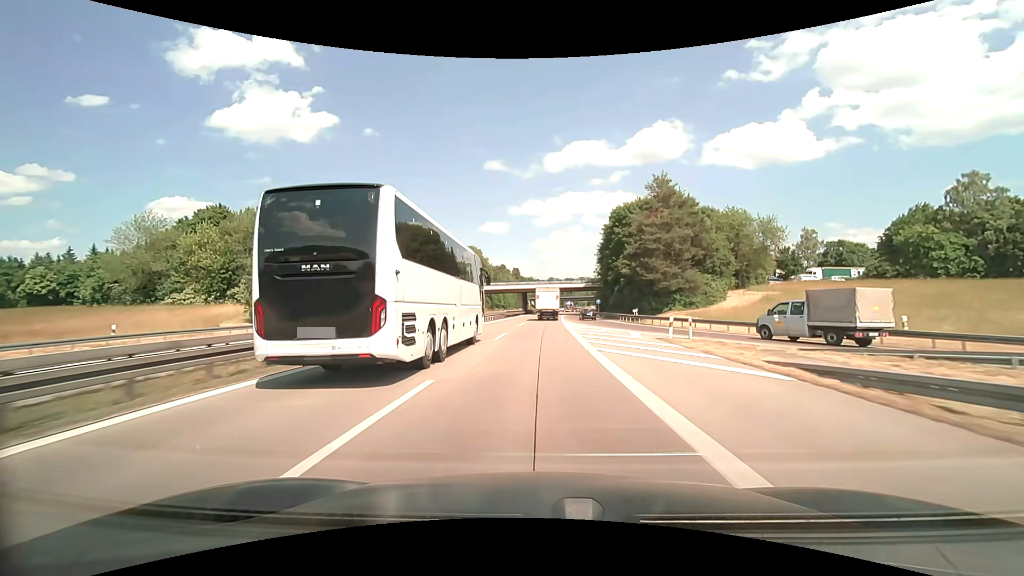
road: motorway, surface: asphalt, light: Day
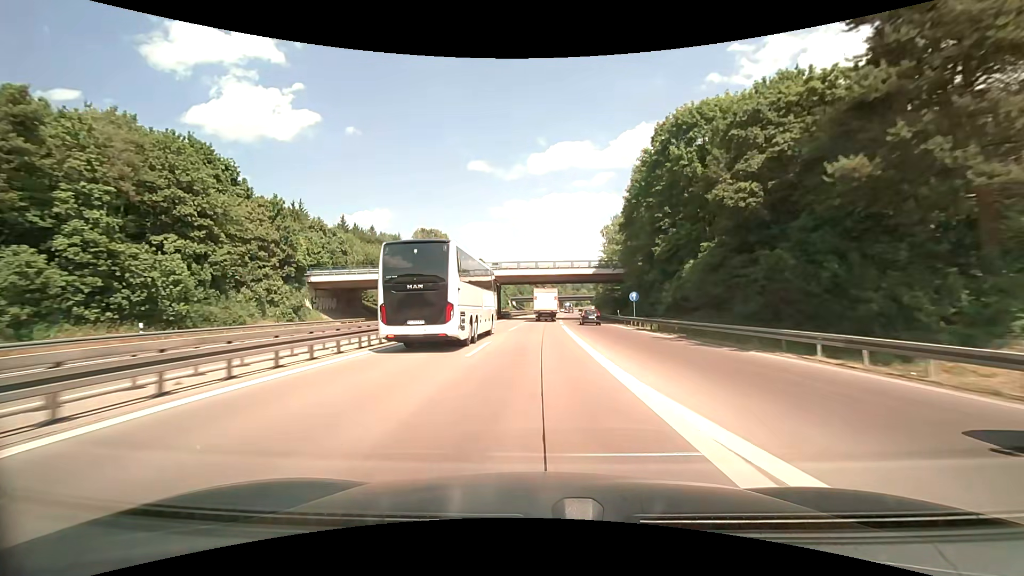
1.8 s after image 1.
(+0.7, +43.1) m; +2°
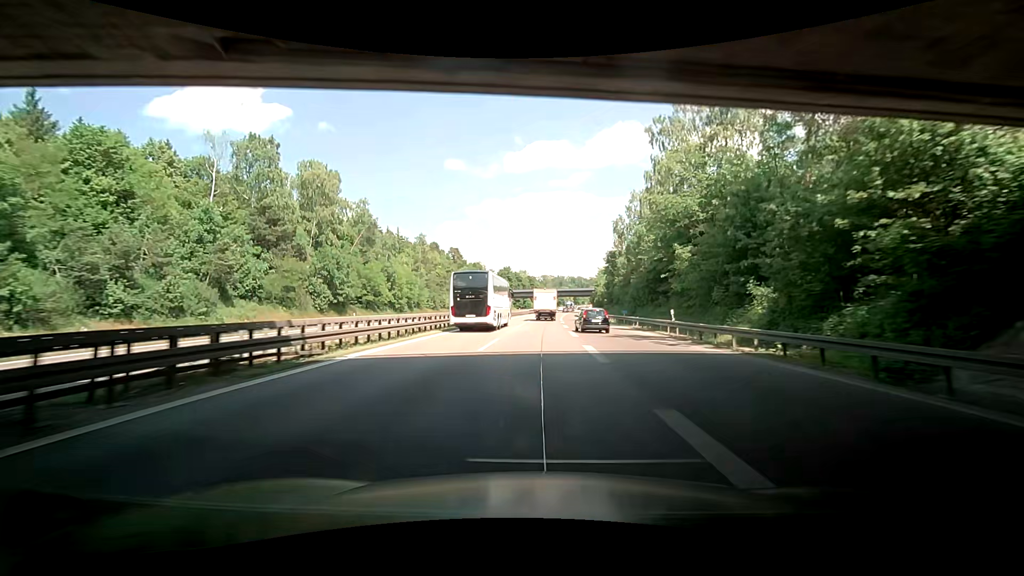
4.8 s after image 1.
(+1.7, +70.1) m; +4°
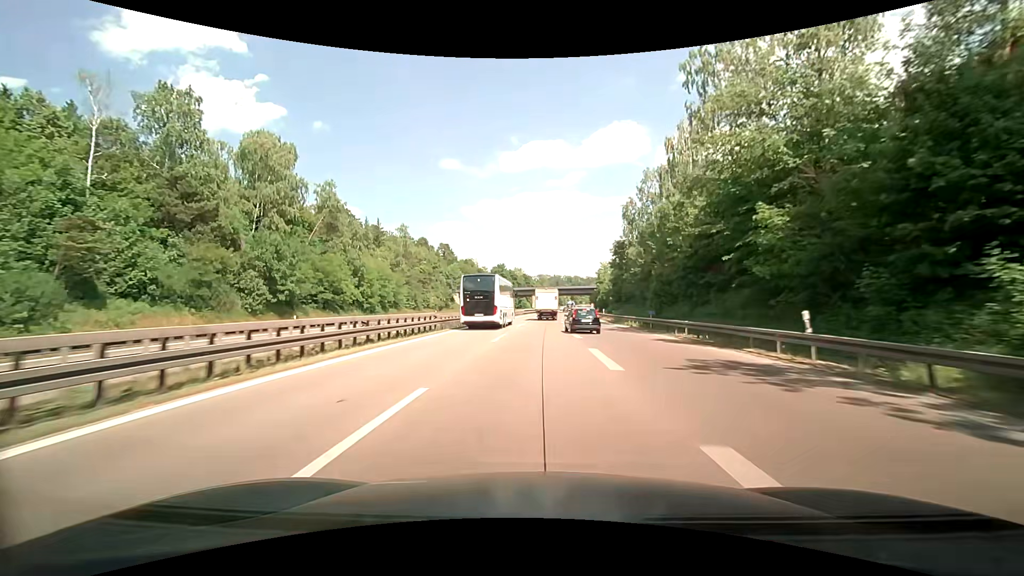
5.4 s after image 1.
(-0.1, +13.7) m; -1°
(0, +10) (0, +20) (+1, +30) (+1, +40) (+1, +50) (+2, +60) (+3, +70) (+3, +80) (+4, +90) (+5, +100) m
